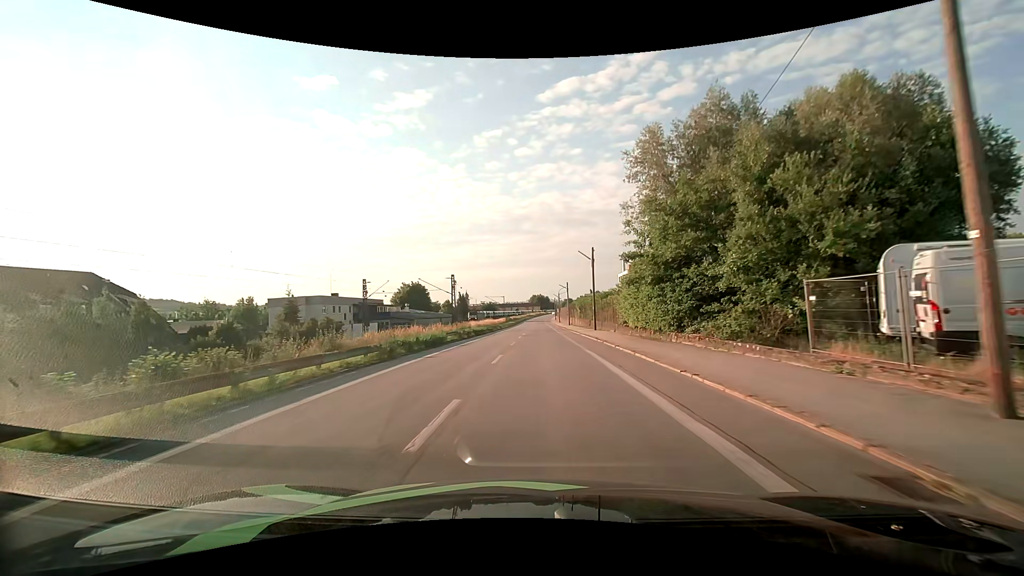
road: unclassified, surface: asphalt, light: Day
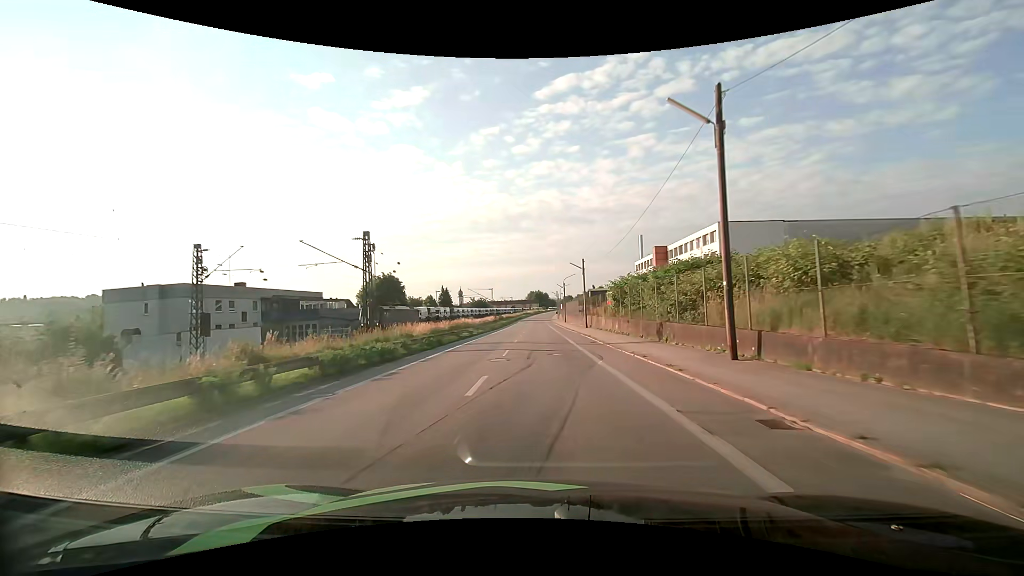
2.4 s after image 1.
(-0.1, +32.8) m; 0°
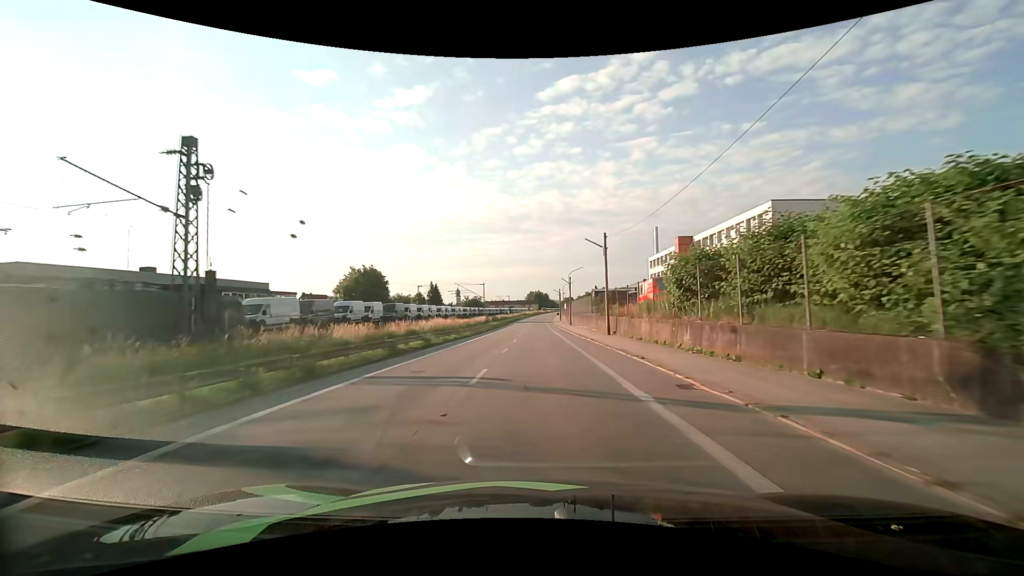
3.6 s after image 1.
(+0.1, +17.2) m; +1°
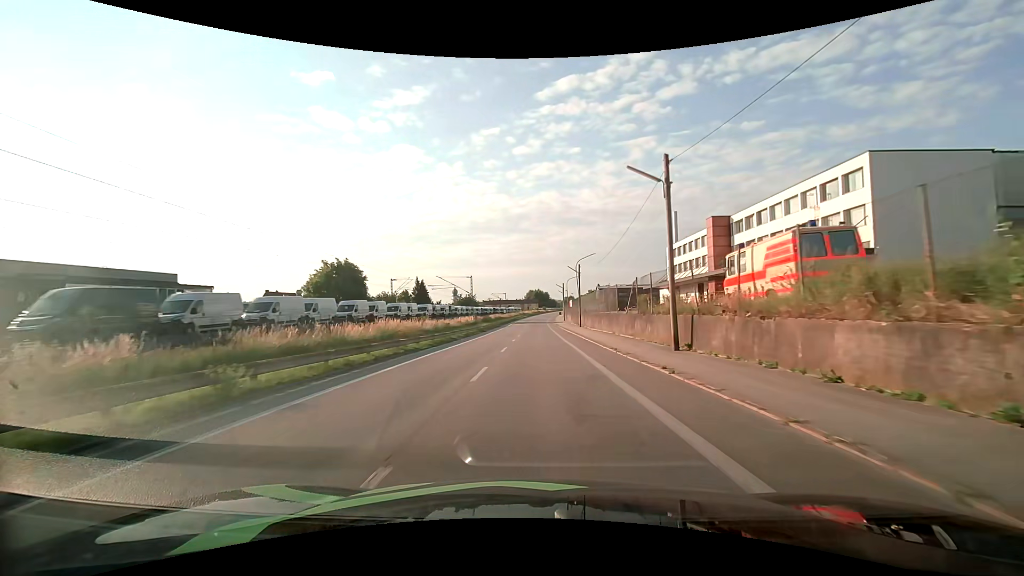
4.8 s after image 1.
(-0.1, +17.7) m; 0°
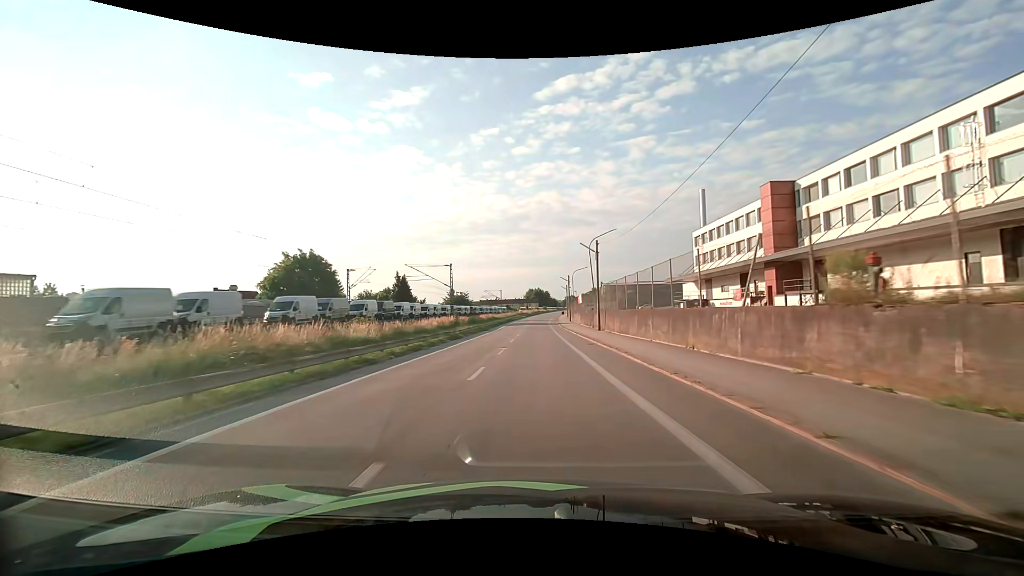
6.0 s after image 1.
(0.0, +18.3) m; 0°
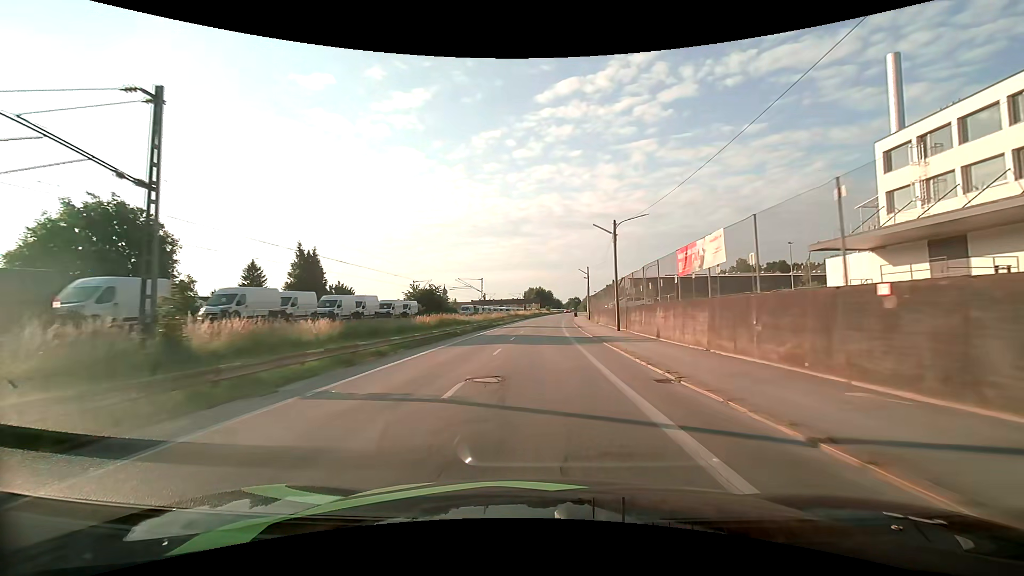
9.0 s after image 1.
(-0.1, +47.4) m; 0°
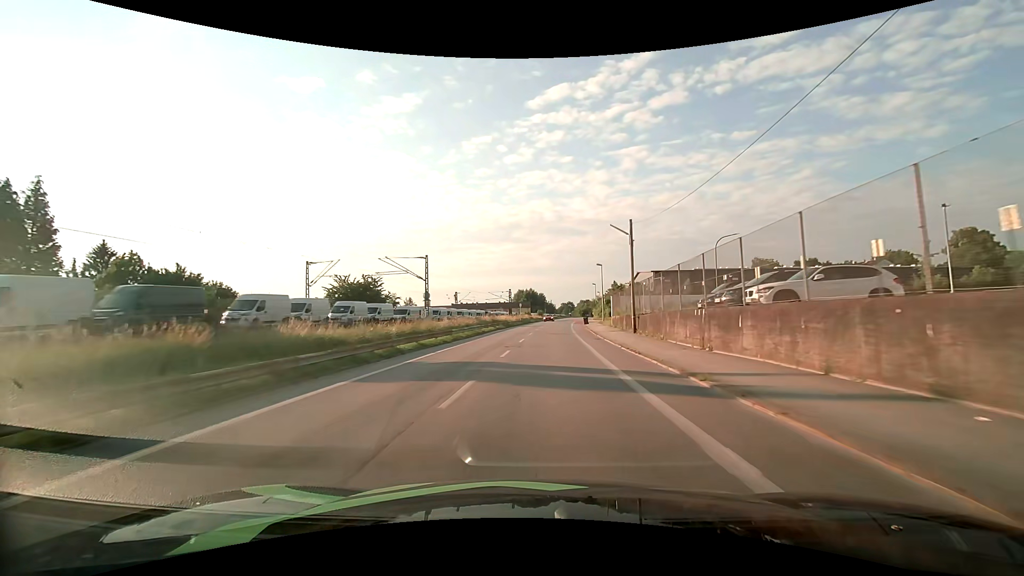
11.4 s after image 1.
(+0.1, +37.1) m; +1°
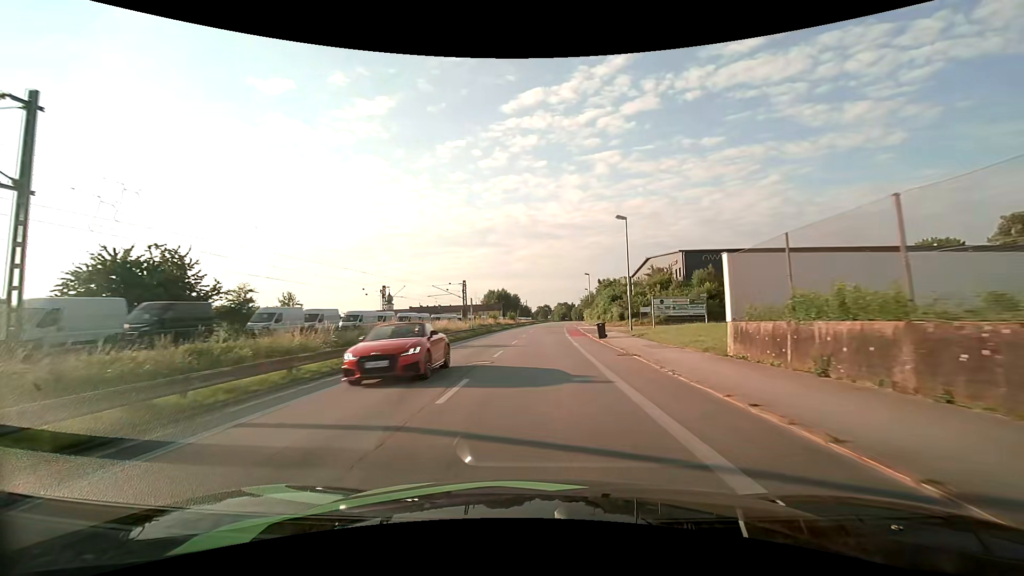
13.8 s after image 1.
(+0.8, +35.7) m; +3°
(0, +10) (0, +20) (0, +30) (0, +40) (+1, +50) (+1, +60) (+2, +70) (+2, +80) (+3, +90) (+4, +100) m
